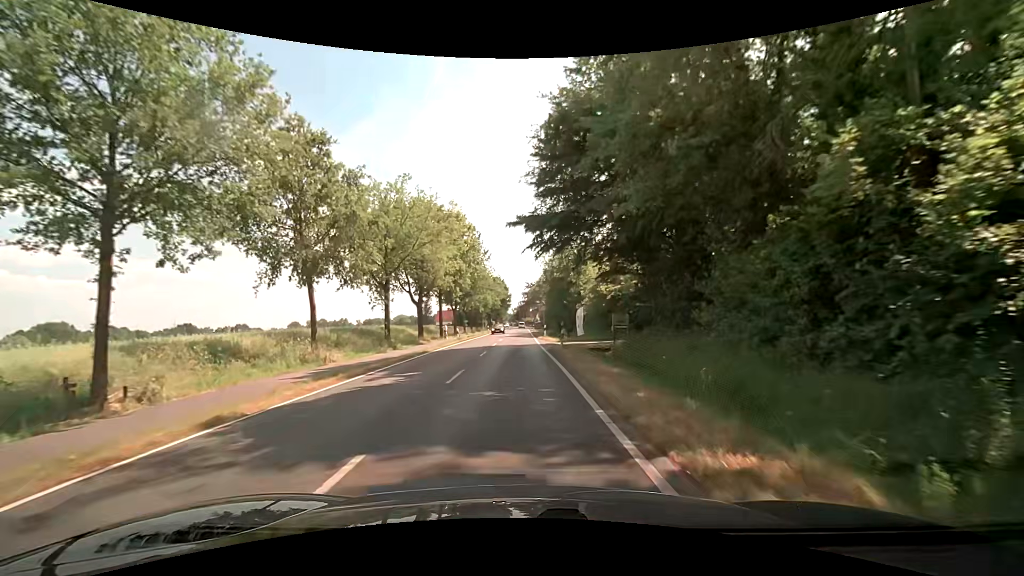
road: secondary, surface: asphalt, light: Day
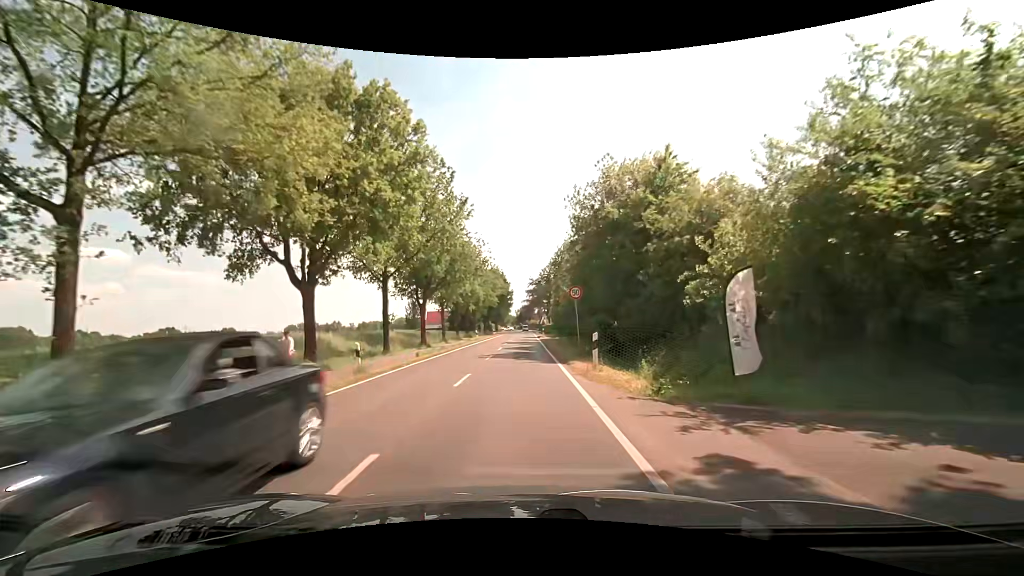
(-0.5, +26.9) m; -1°
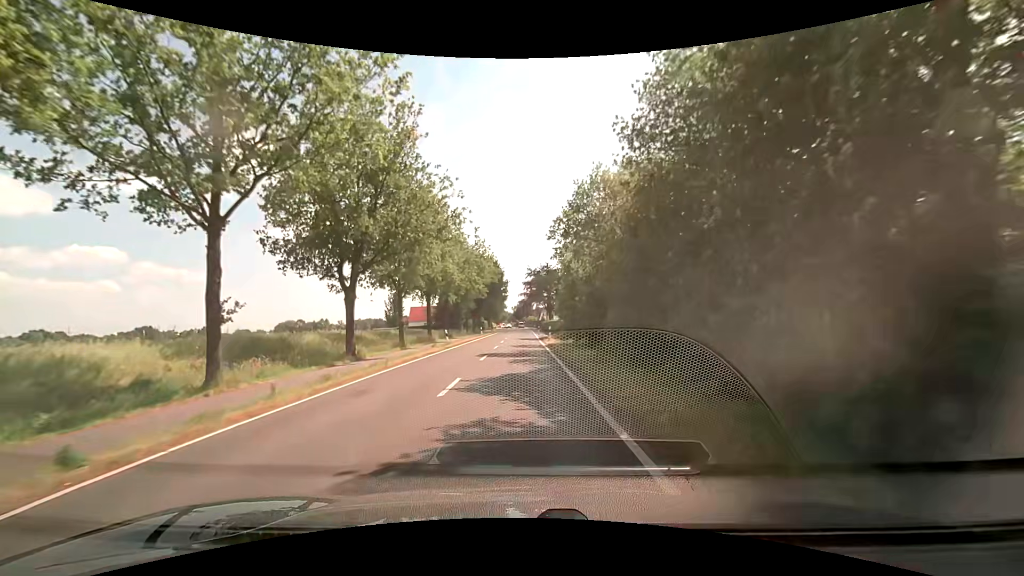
(0.0, +19.9) m; 0°
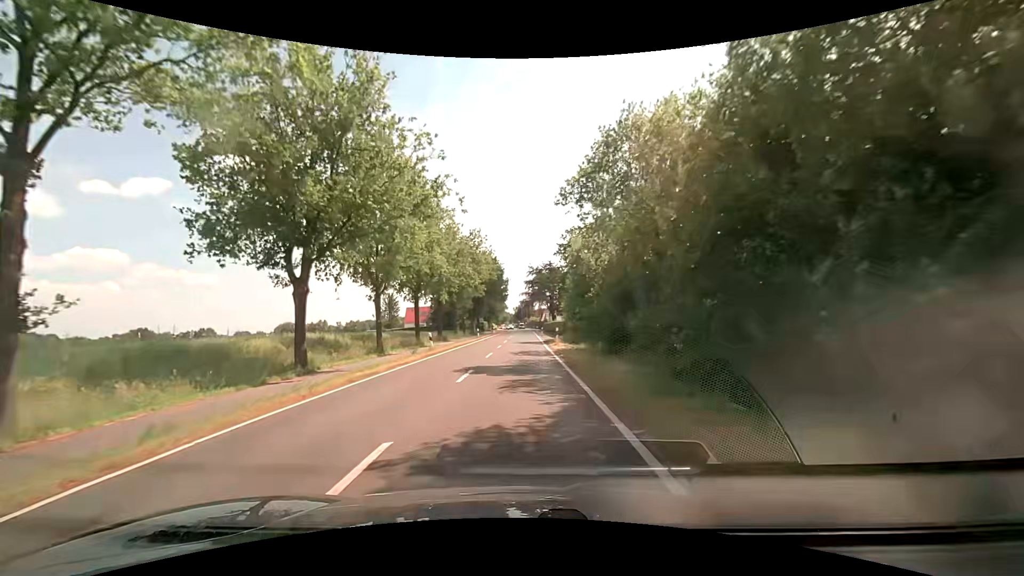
(0.0, +6.7) m; 0°
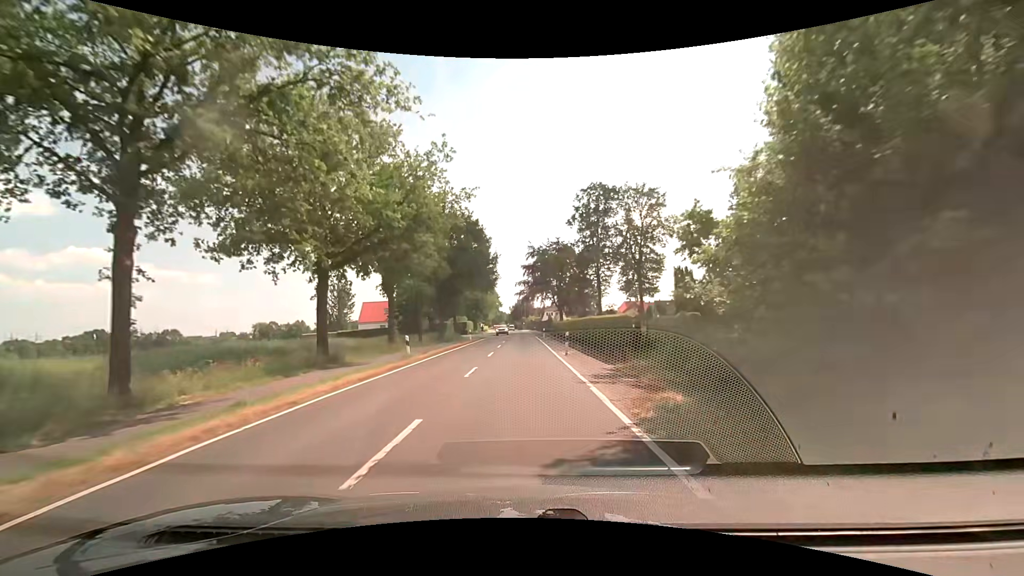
(-0.3, +34.7) m; 0°
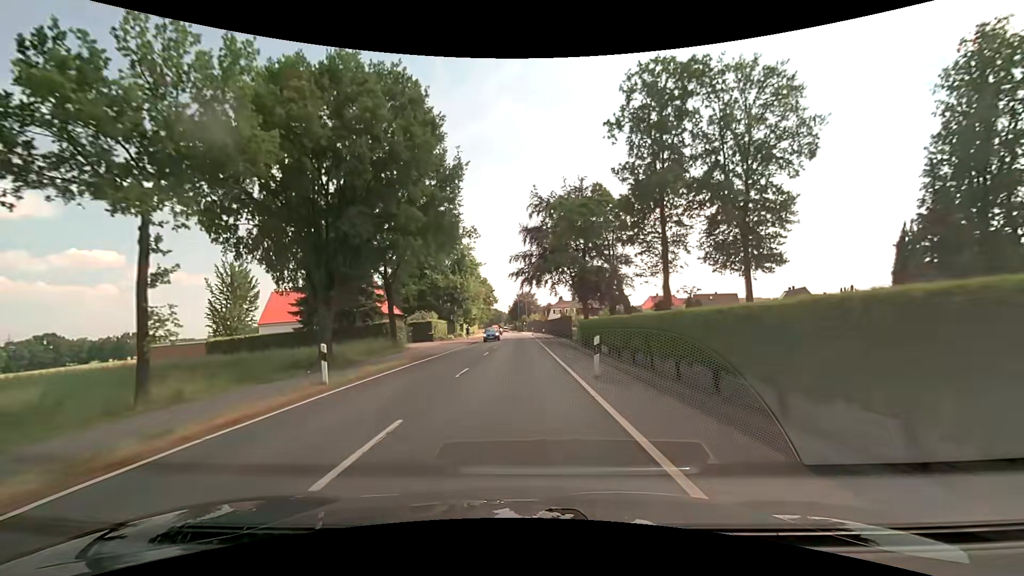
(0.0, +36.2) m; 0°
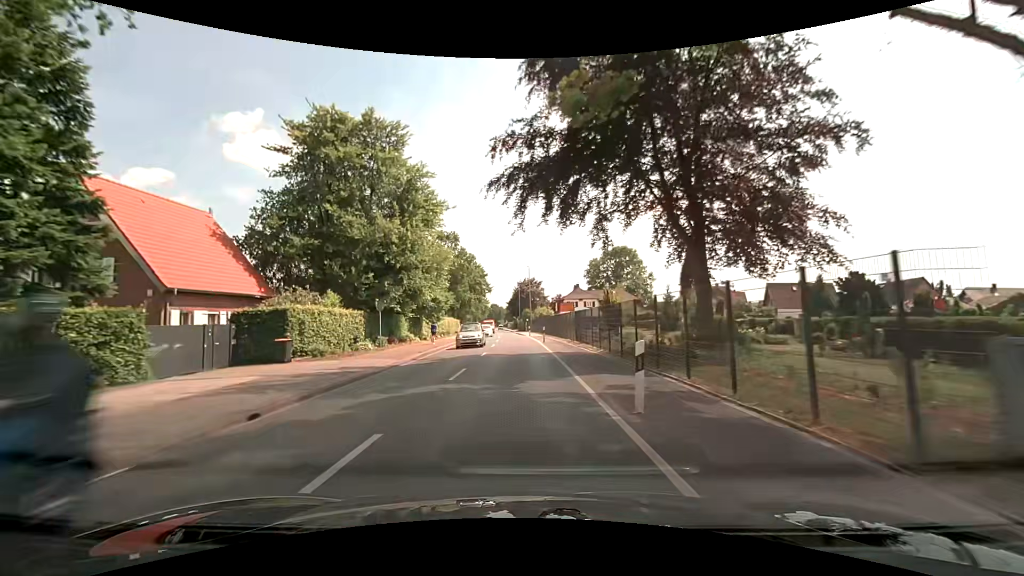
(+0.1, +36.4) m; 0°
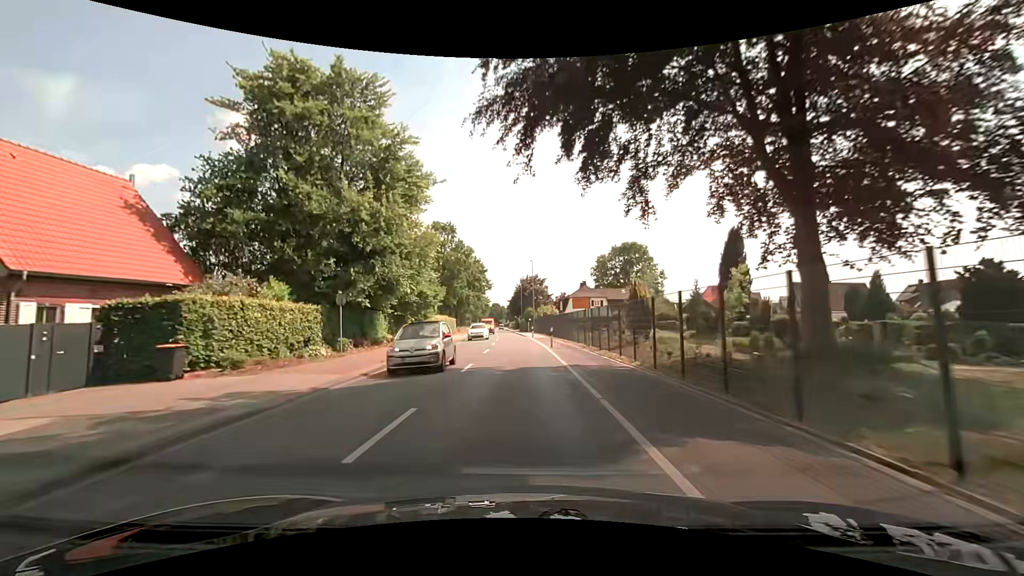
(-0.1, +7.3) m; -1°
(0, +10) (0, +20) (0, +30) (0, +40) (0, +50) (-1, +60) (-1, +70) (-2, +80) (-2, +90) (-3, +100) m
